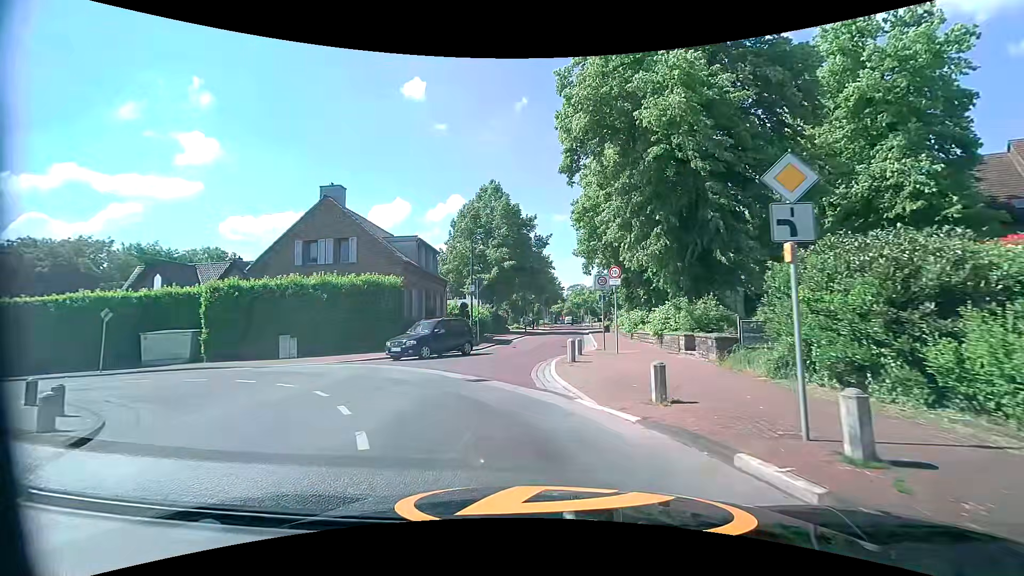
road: tertiary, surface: asphalt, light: Day
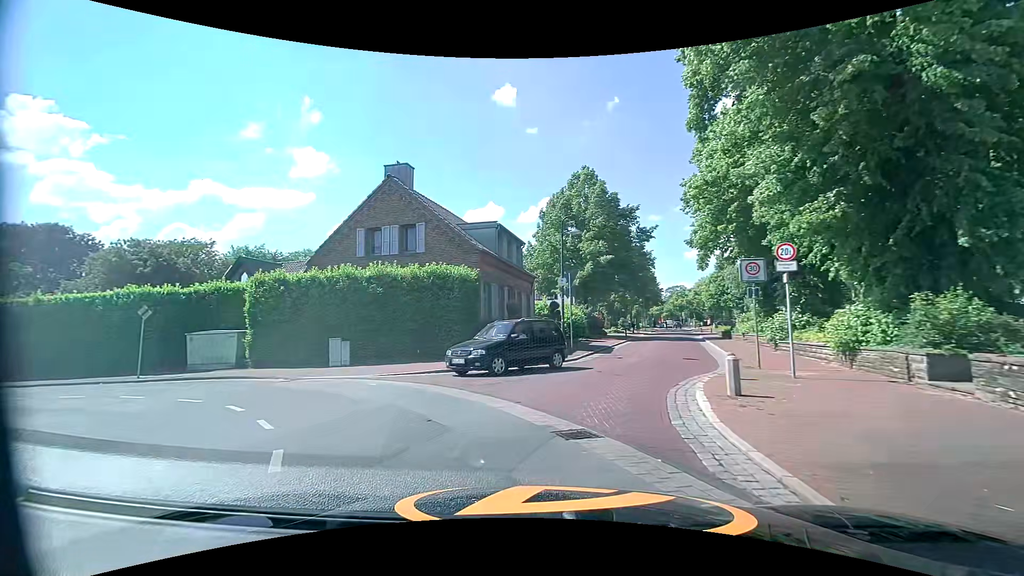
(-0.2, +5.3) m; -10°
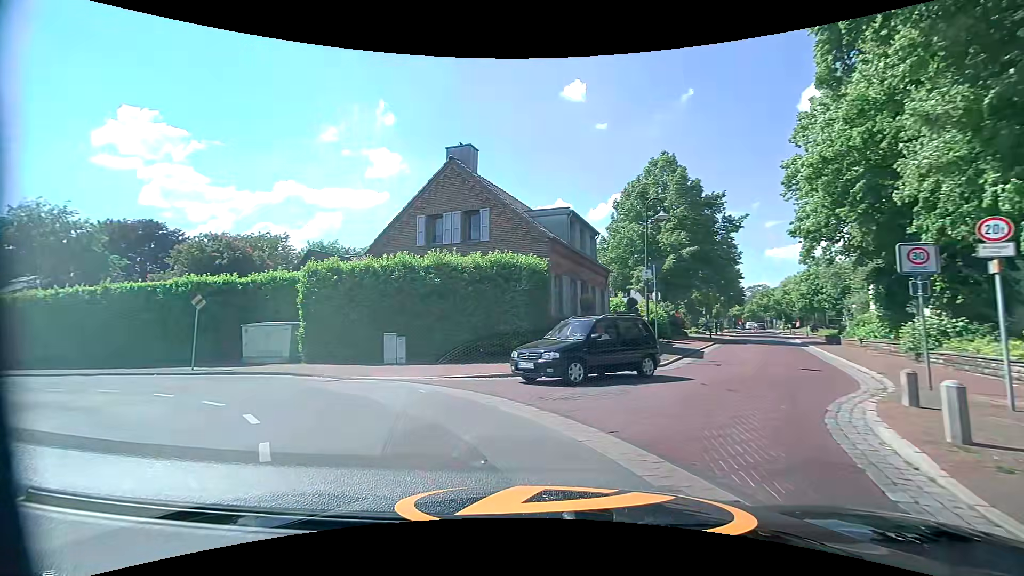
(-0.1, +2.4) m; -6°
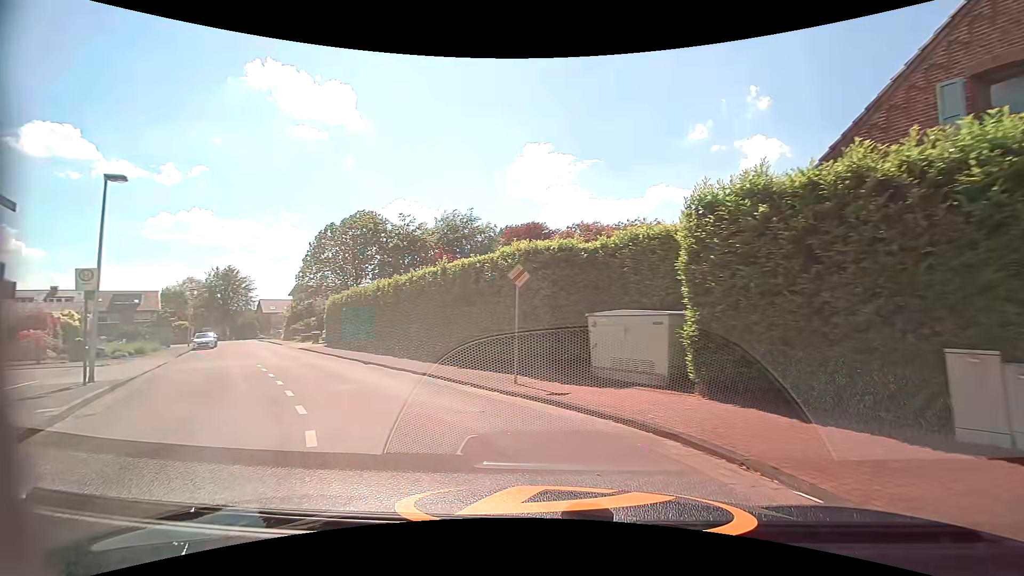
(-3.8, +9.7) m; -44°
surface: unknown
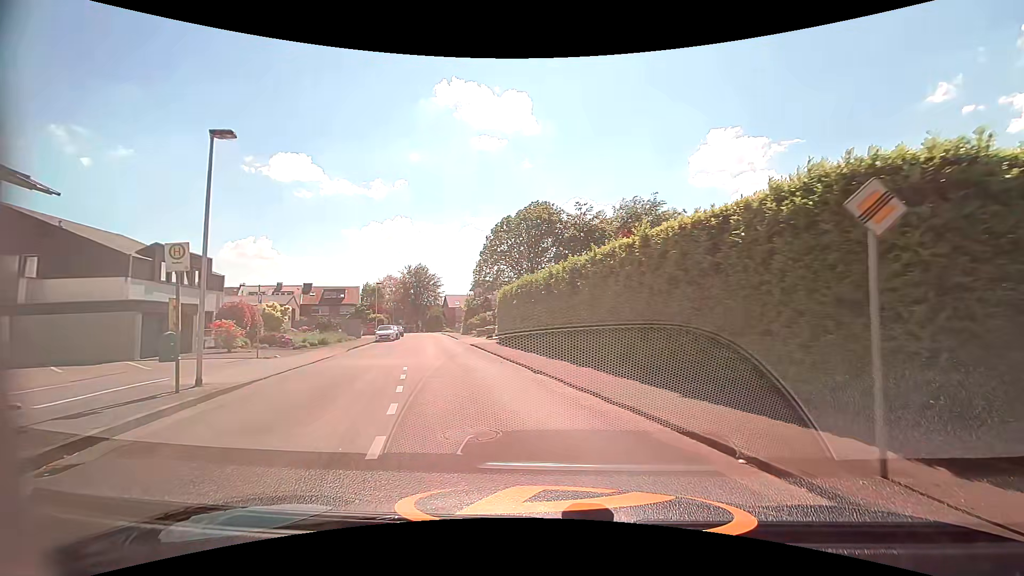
(-1.0, +6.0) m; -19°
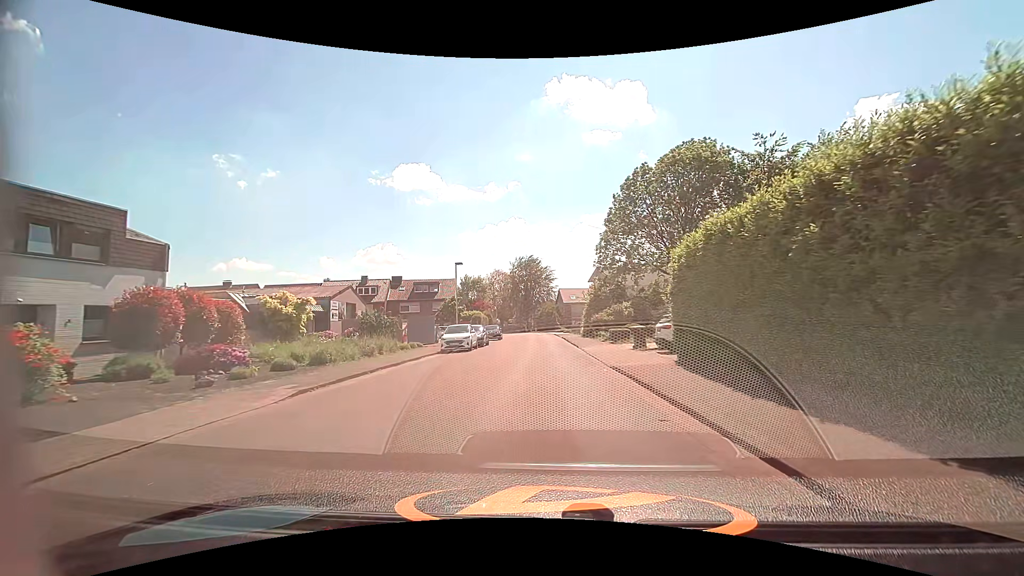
(-3.1, +19.5) m; -12°
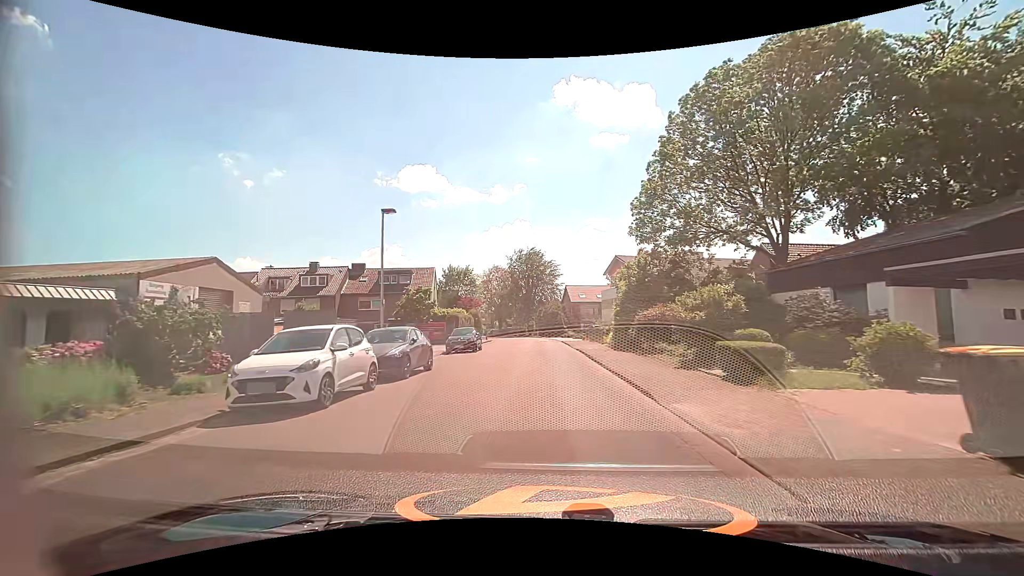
(-0.2, +18.3) m; -1°
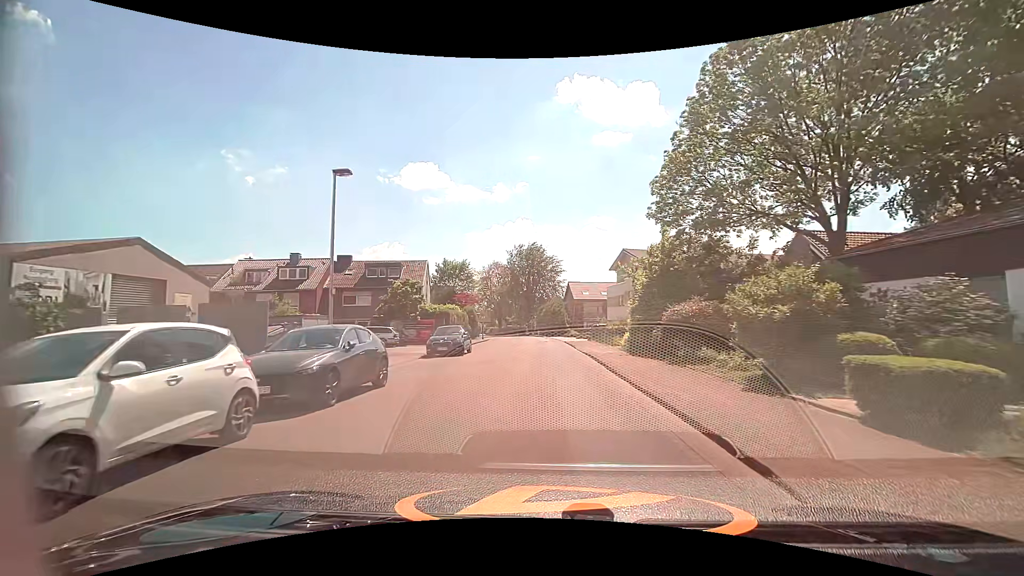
(0.0, +5.0) m; 0°
(0, +10) (0, +20) (0, +30) (0, +40) (-1, +50) (-1, +60) (-2, +70) (-3, +80) (-5, +90) (-7, +100) m
